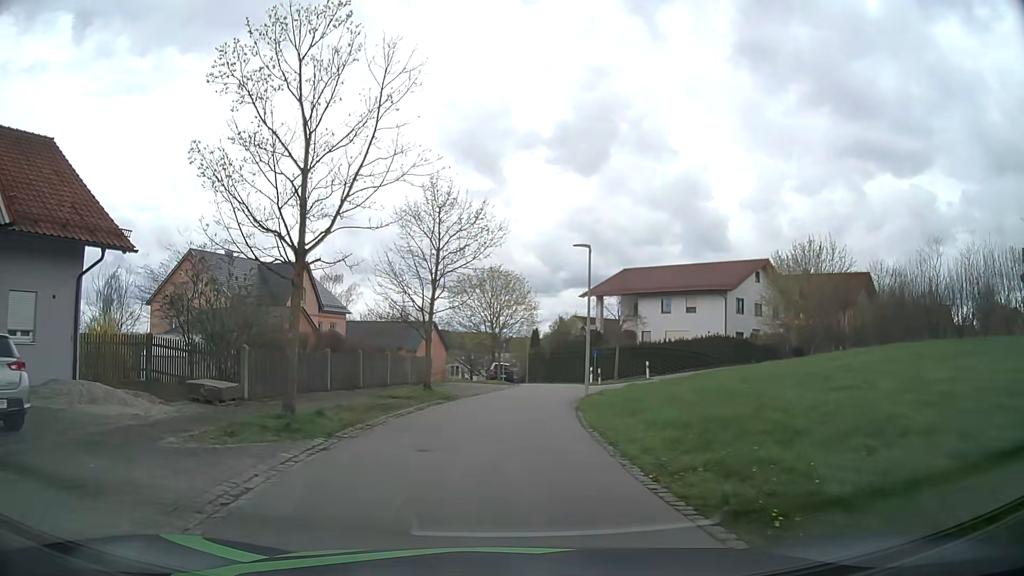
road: residential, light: Day
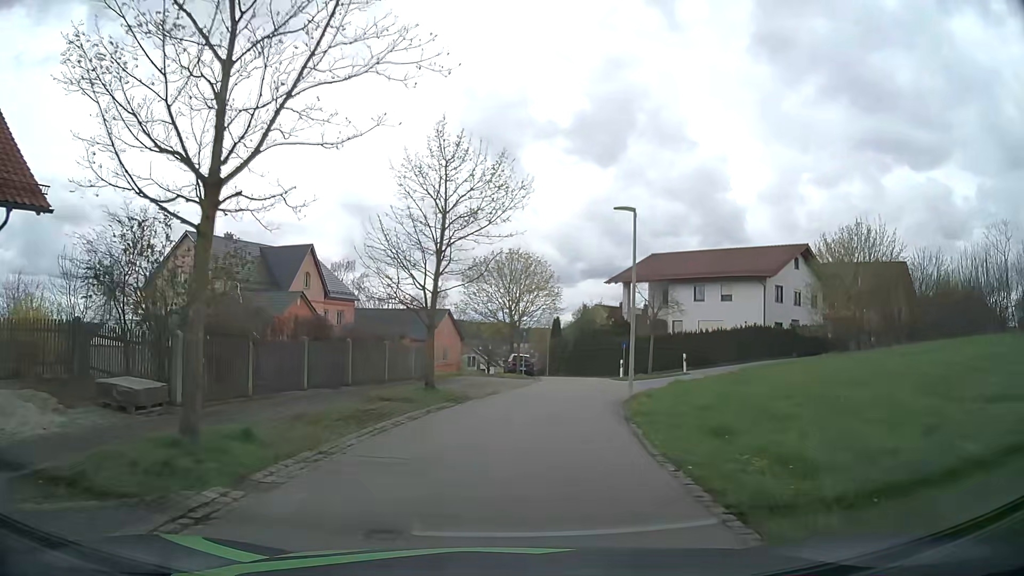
(-0.1, +4.8) m; -2°
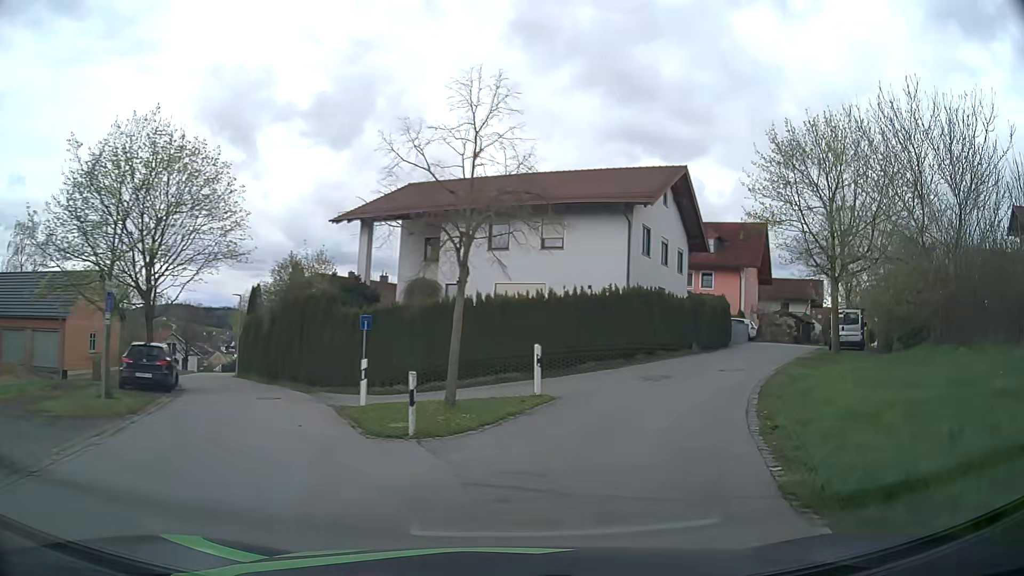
(+2.8, +24.1) m; +22°
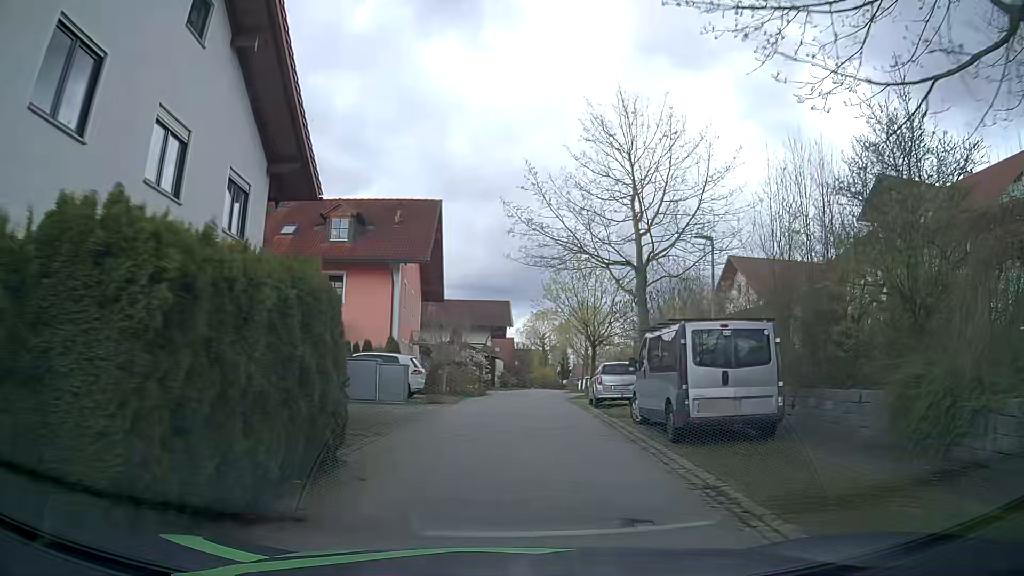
(+7.3, +21.7) m; +30°
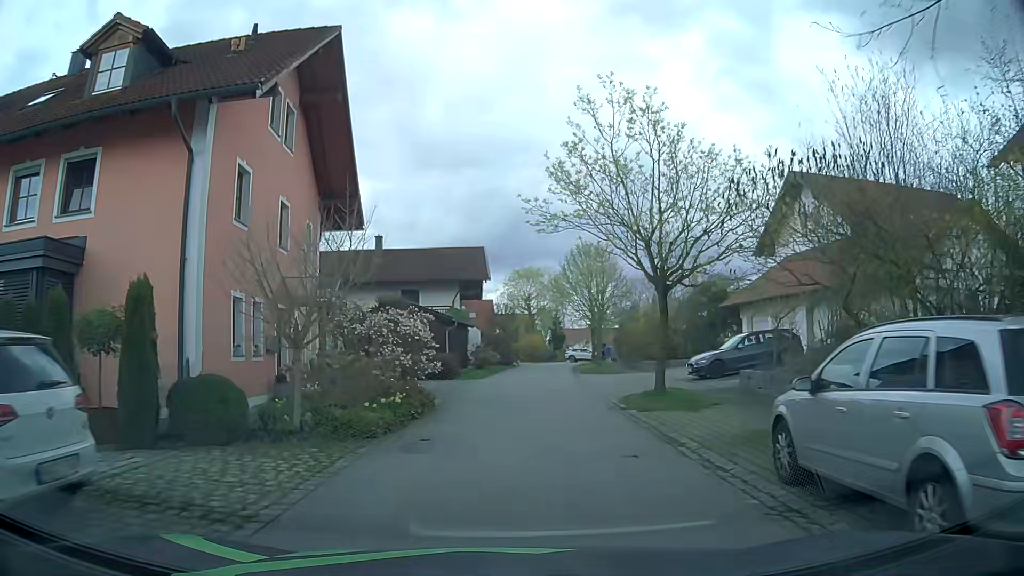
(+0.2, +18.8) m; +3°
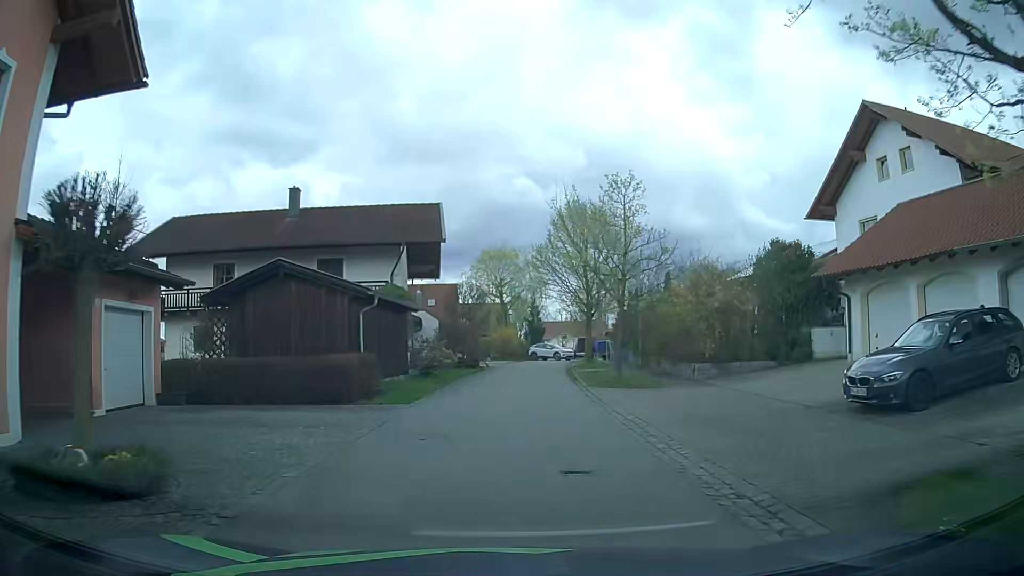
(0.0, +13.9) m; +1°
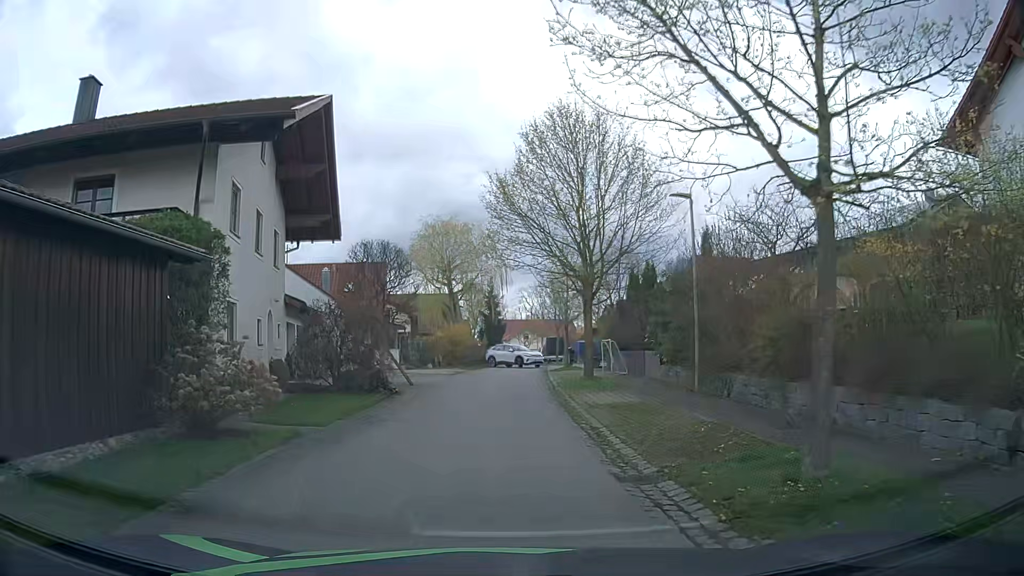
(+0.5, +16.2) m; +4°
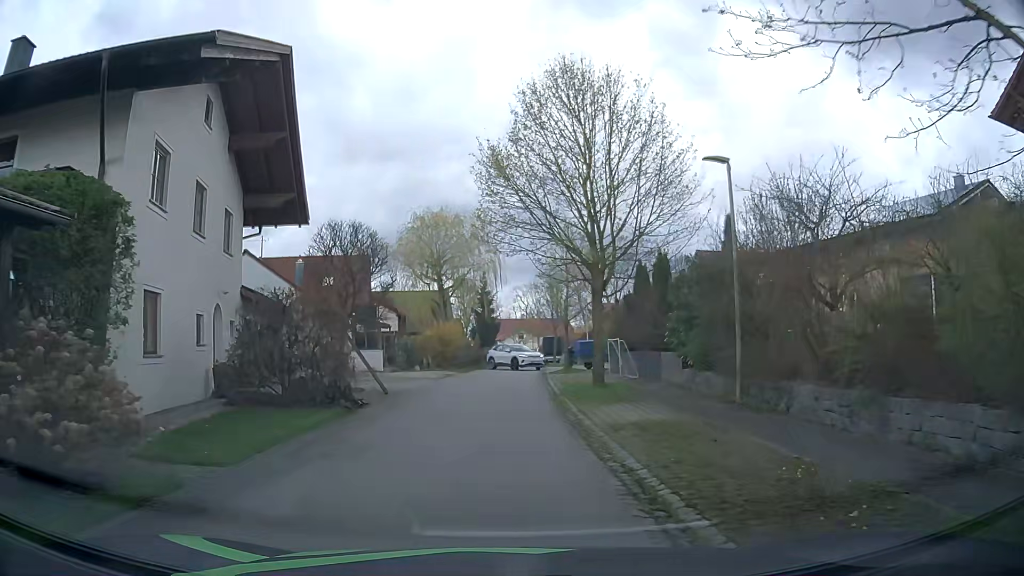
(0.0, +3.7) m; 0°
(0, +10) (0, +20) (-1, +30) (-1, +40) (0, +50) (+1, +60) (+1, +70) (0, +80) (-1, +90) (-3, +100) m
